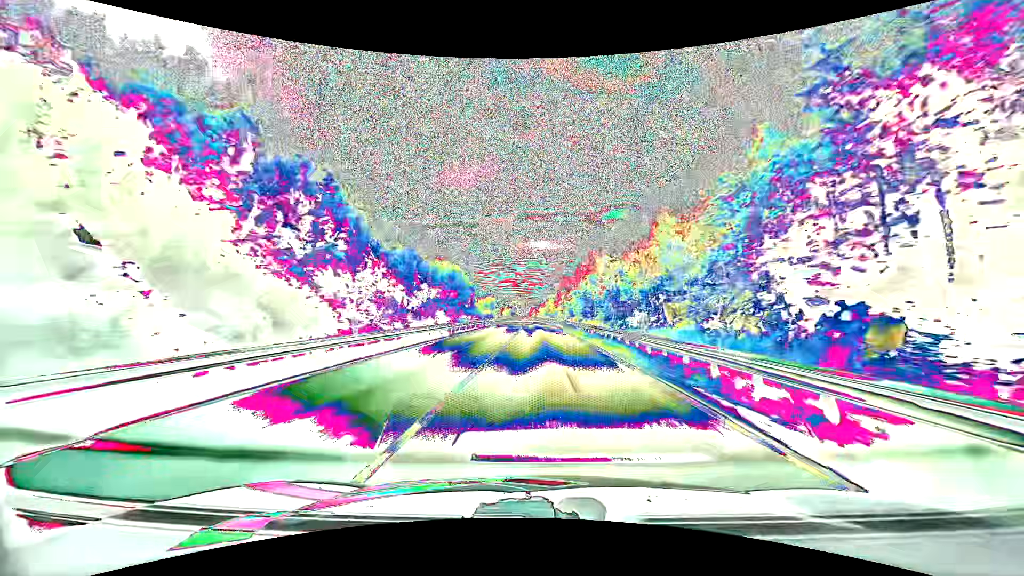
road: primary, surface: asphalt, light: Day
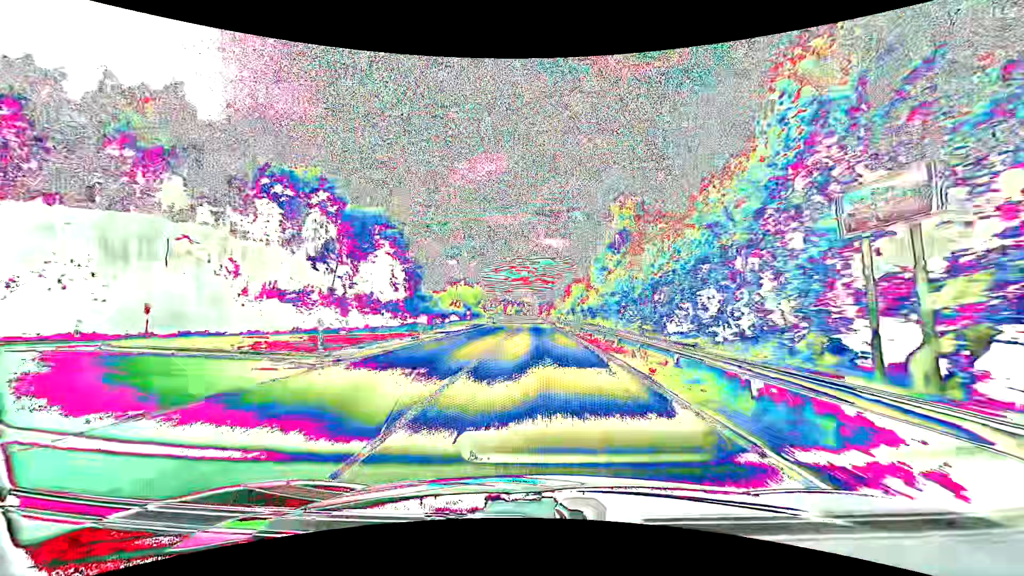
(-0.8, +81.2) m; -1°
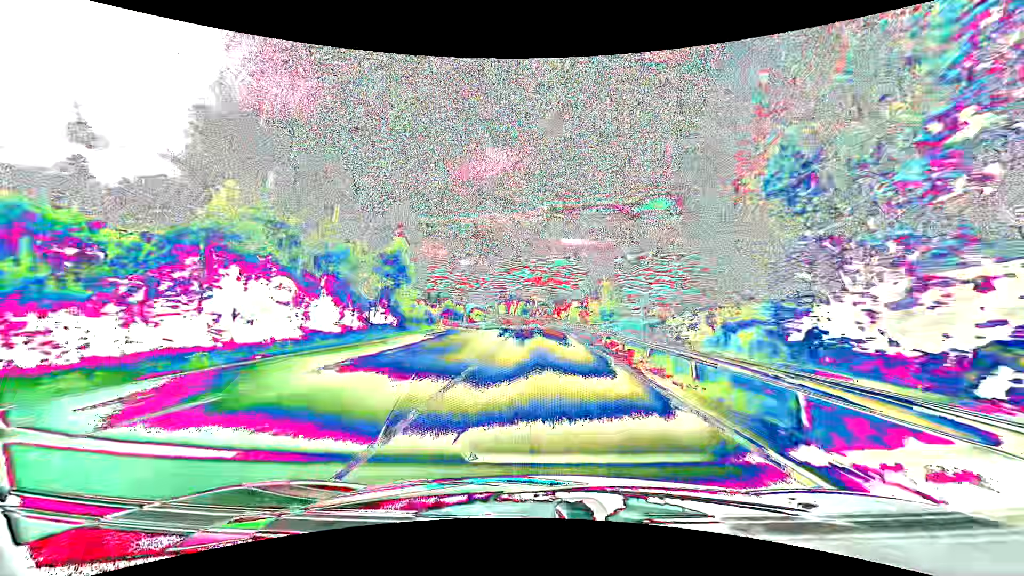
(-0.9, +81.8) m; -2°
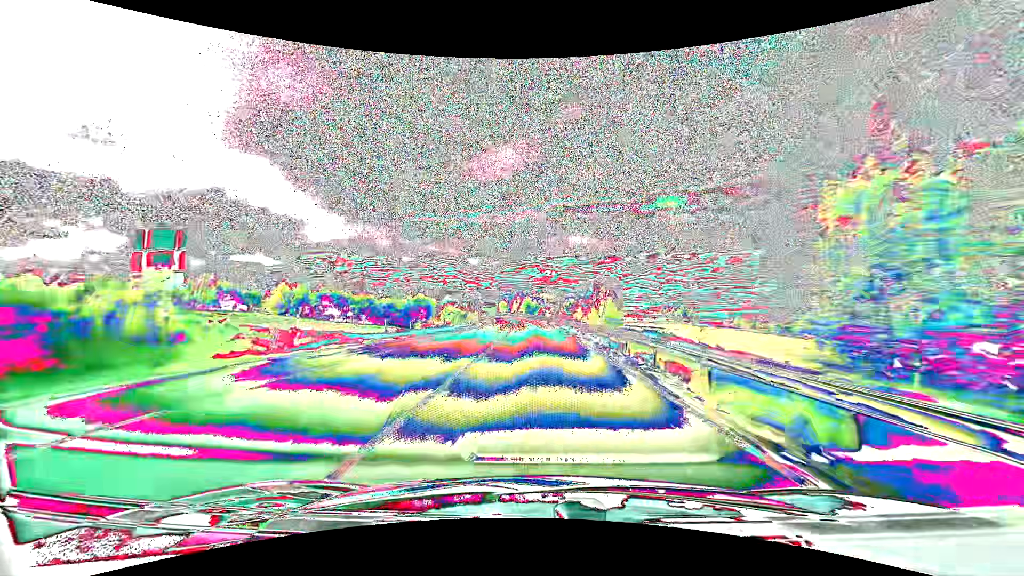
(-0.1, +49.3) m; -1°
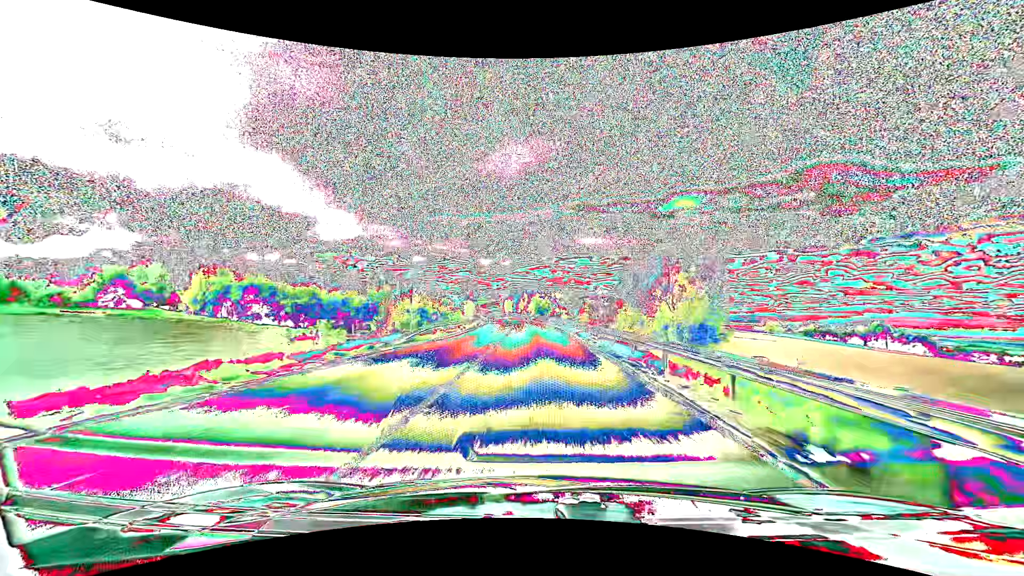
(-0.4, +33.0) m; -1°
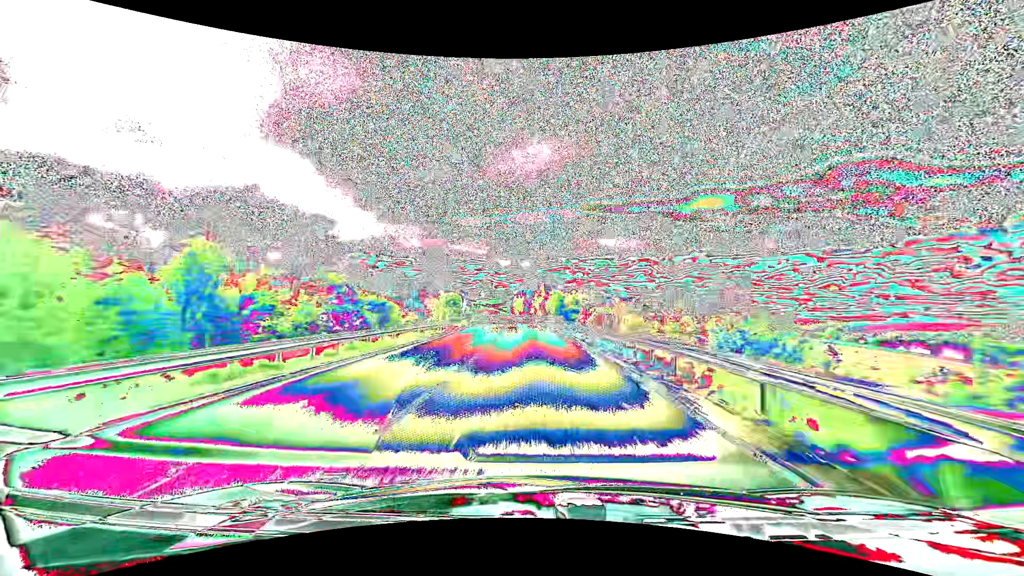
(-0.8, +49.2) m; -2°
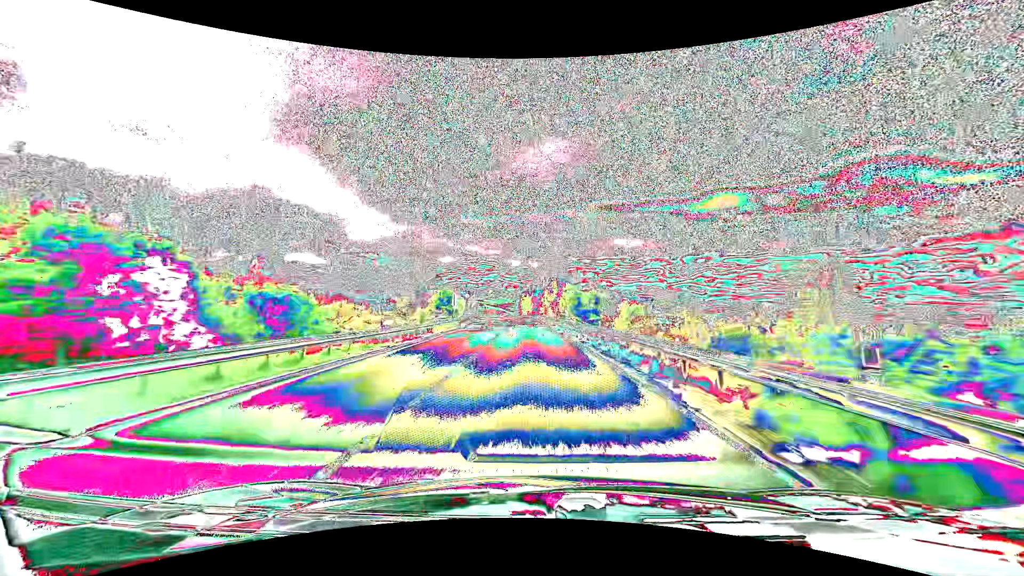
(-0.2, +16.2) m; -1°
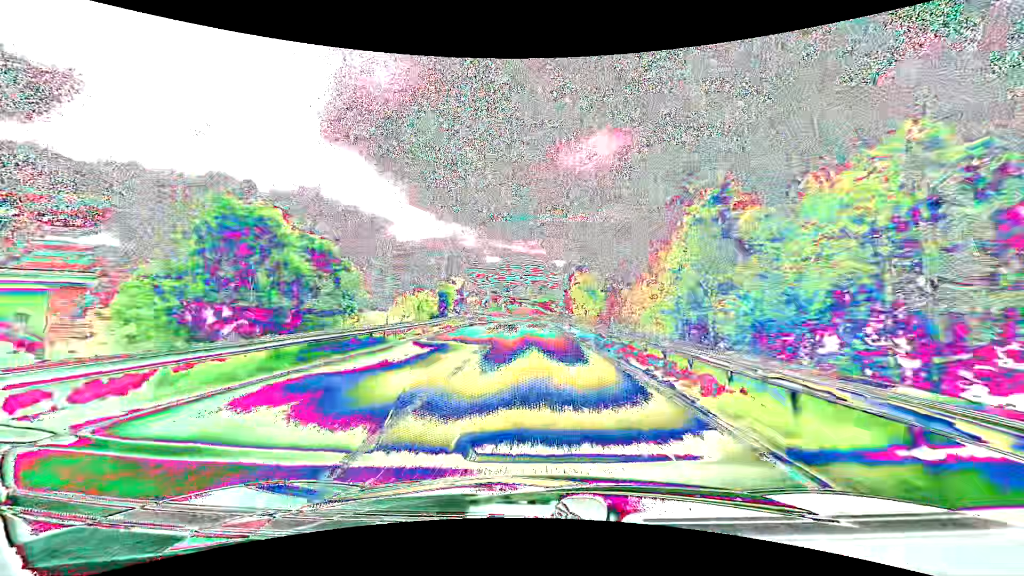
(-3.0, +64.0) m; -5°
(0, +10) (0, +20) (-1, +30) (-1, +40) (-2, +50) (-2, +60) (-3, +70) (-4, +80) (-5, +90) (-6, +100) m
